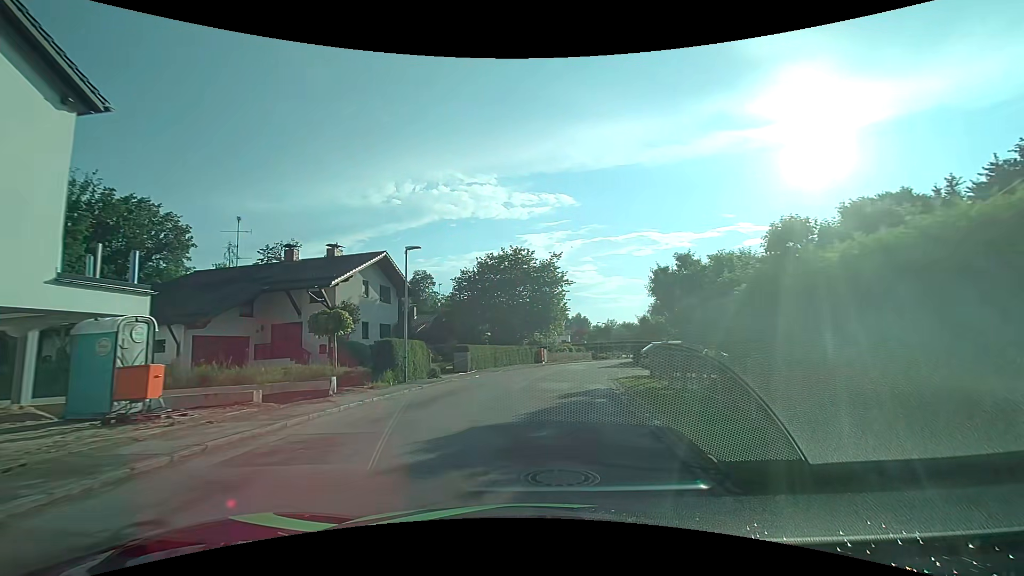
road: residential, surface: asphalt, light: Day
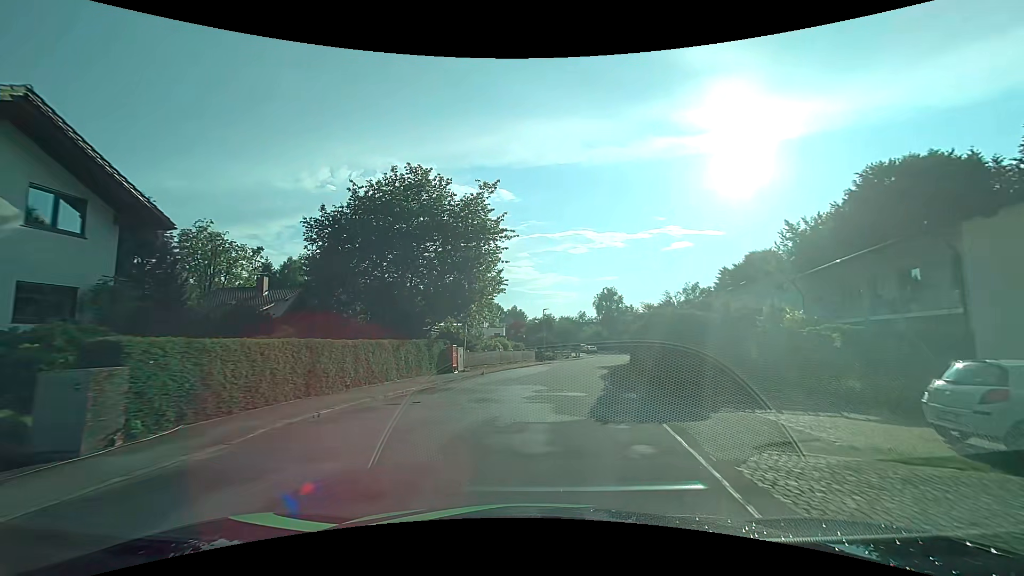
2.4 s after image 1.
(+1.5, +20.8) m; +7°
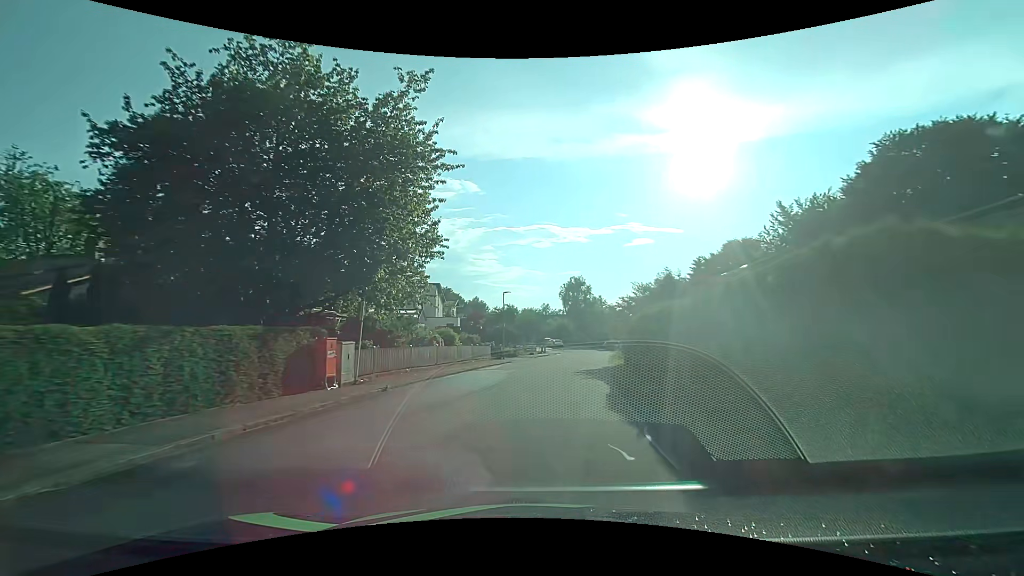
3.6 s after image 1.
(+0.4, +11.0) m; +5°
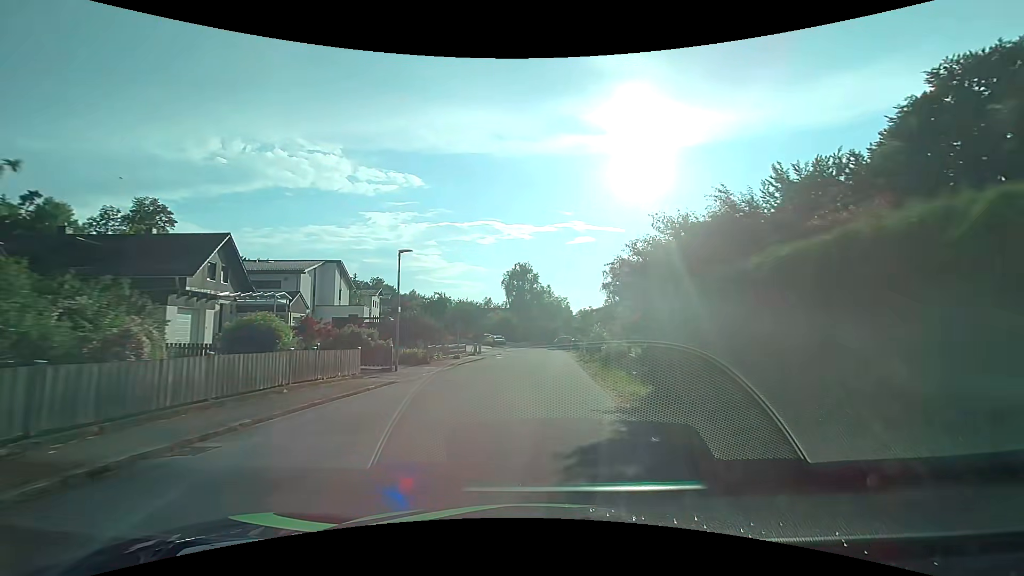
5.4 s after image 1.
(+0.9, +16.8) m; +6°
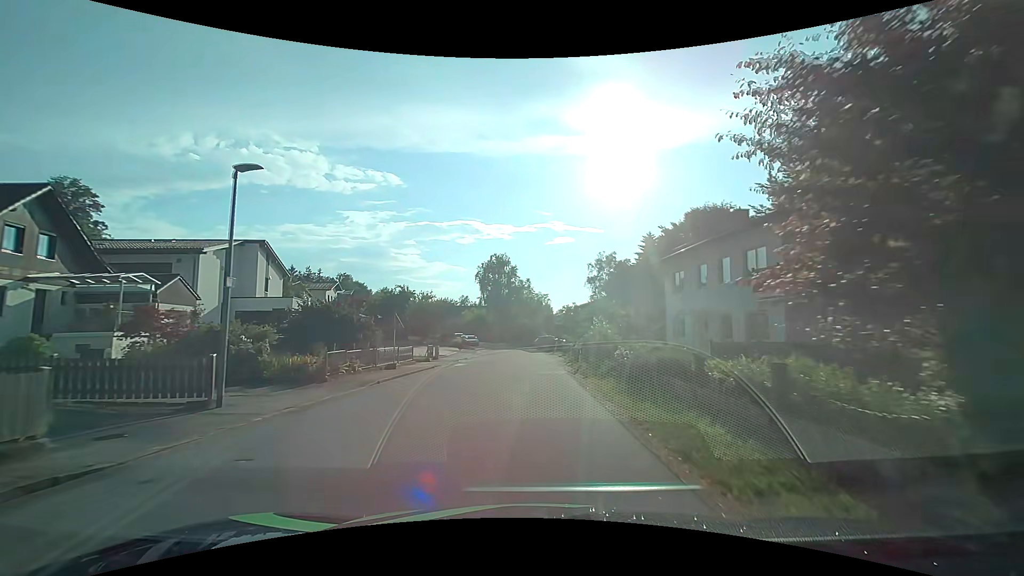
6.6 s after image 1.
(+0.3, +10.5) m; +3°
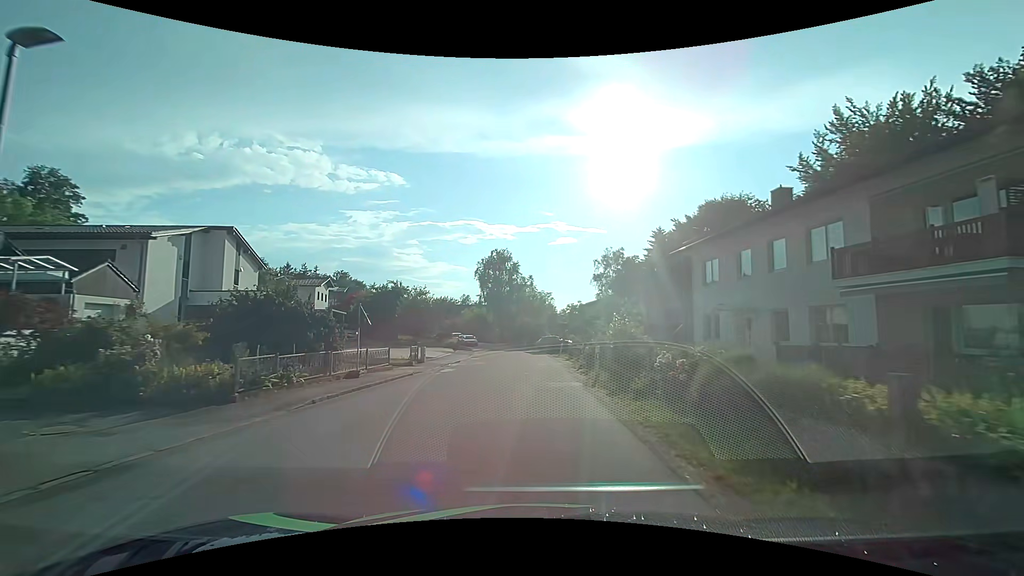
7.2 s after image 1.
(0.0, +4.9) m; 0°
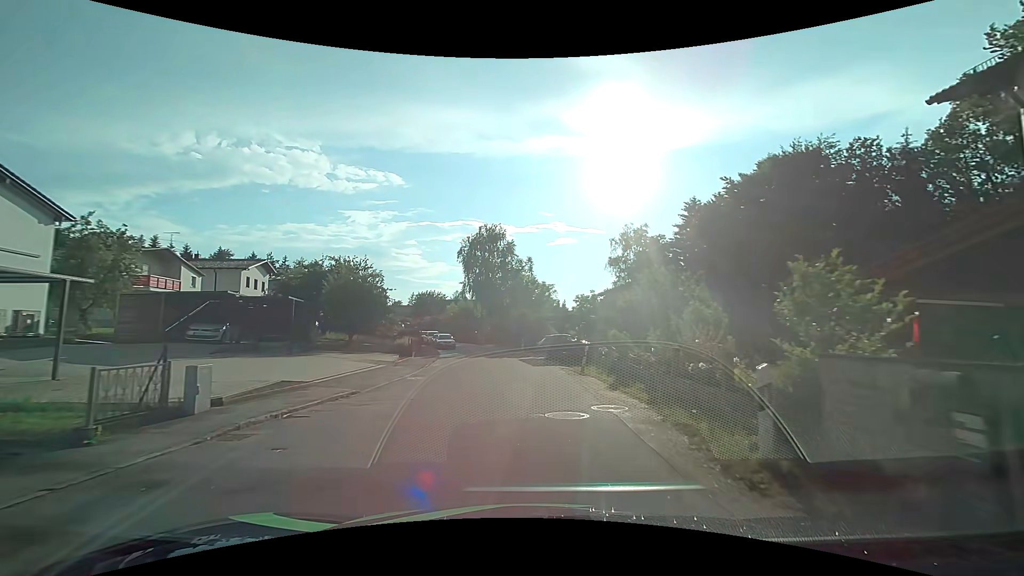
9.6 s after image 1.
(-0.1, +18.9) m; 0°
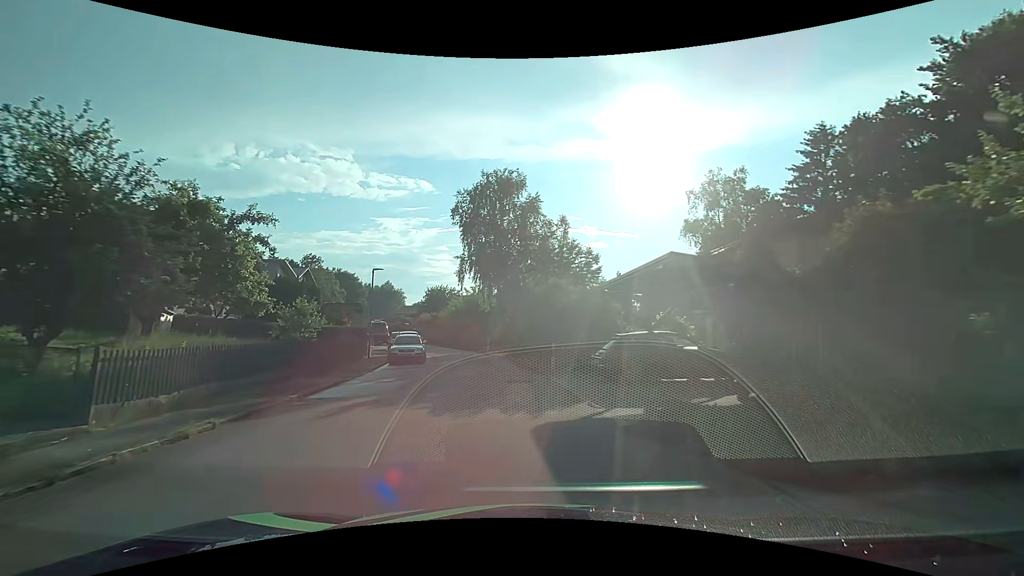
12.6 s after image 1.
(-0.2, +23.5) m; -3°
